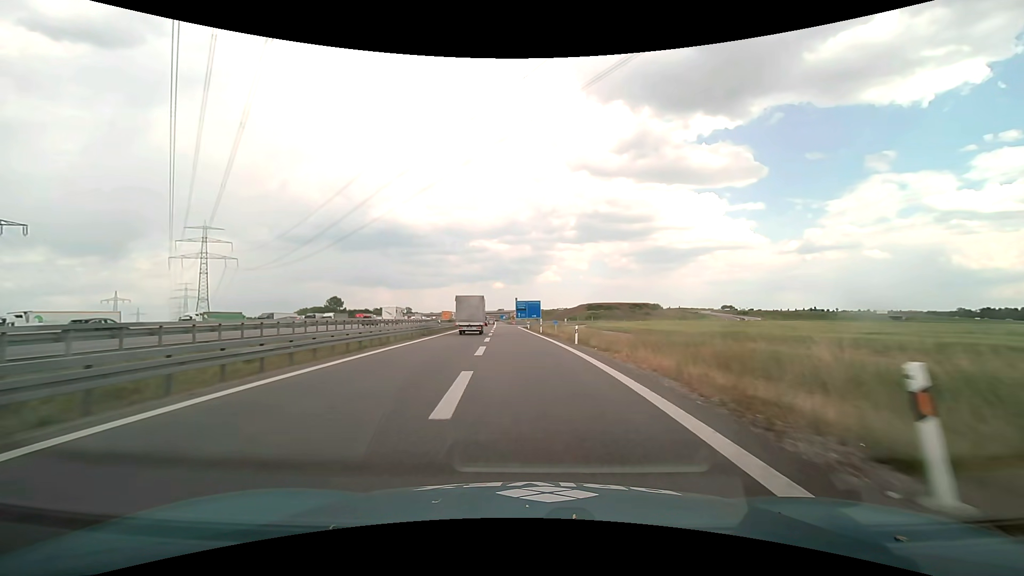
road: motorway_link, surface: asphalt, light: Day
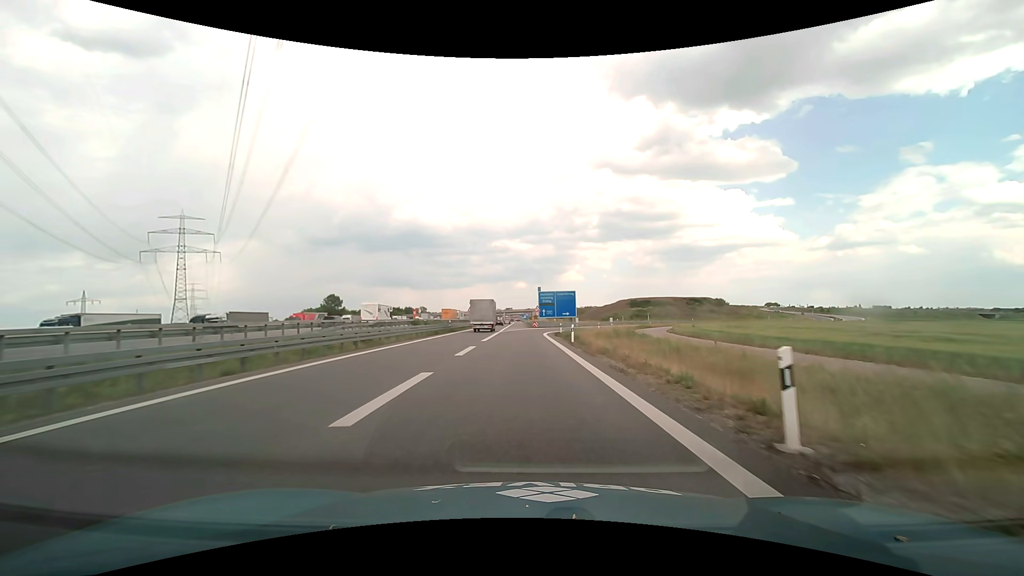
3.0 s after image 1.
(-1.2, +47.7) m; -3°
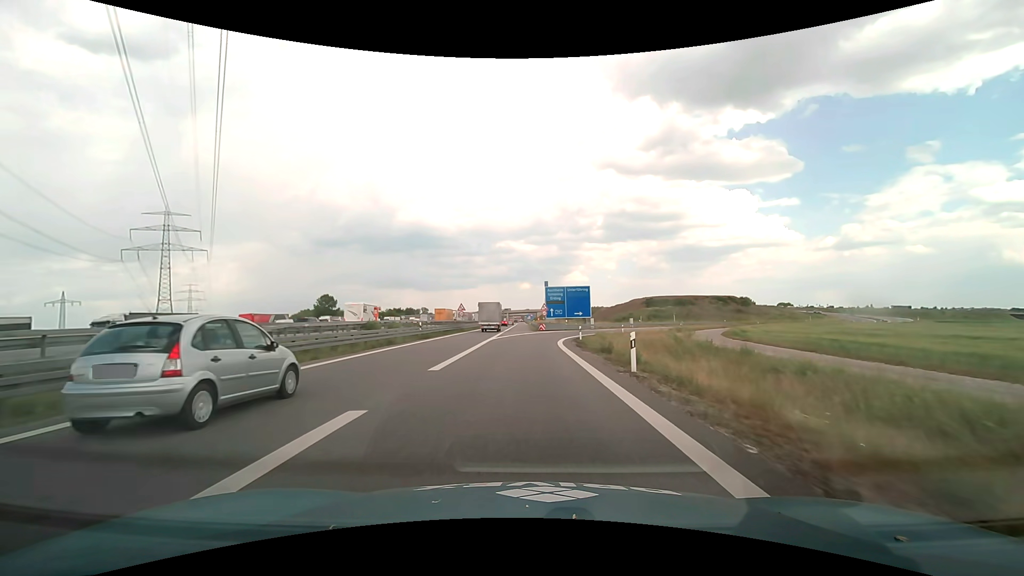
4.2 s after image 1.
(-0.1, +16.8) m; 0°
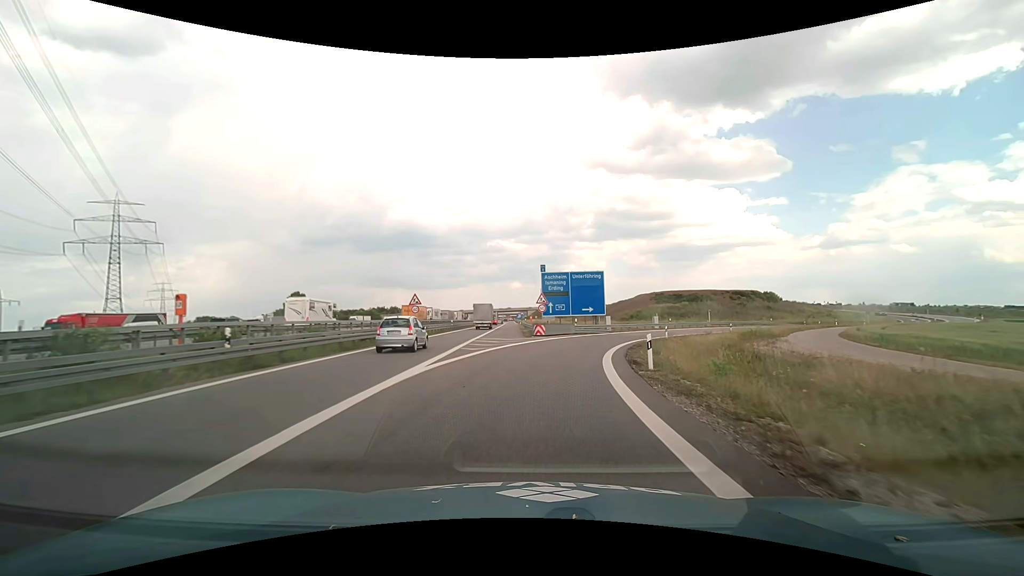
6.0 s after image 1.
(0.0, +23.7) m; +1°
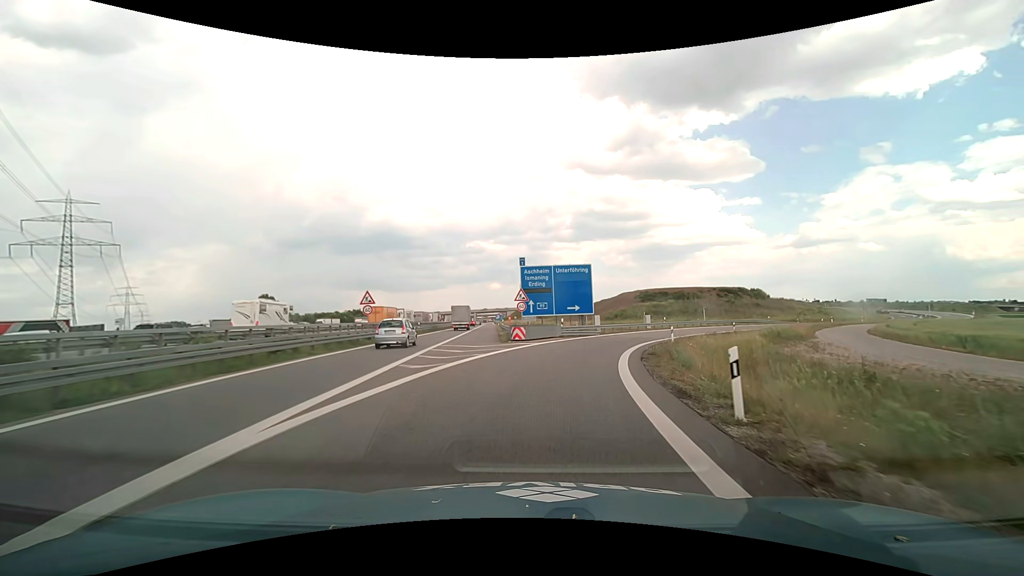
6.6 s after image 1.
(+0.1, +7.6) m; +2°
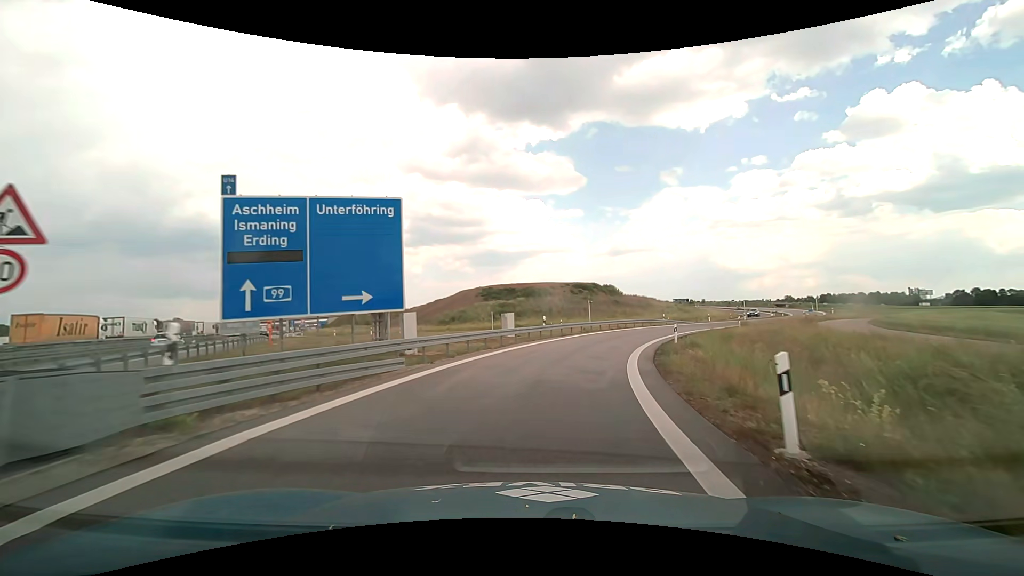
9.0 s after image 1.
(+4.5, +29.2) m; +19°
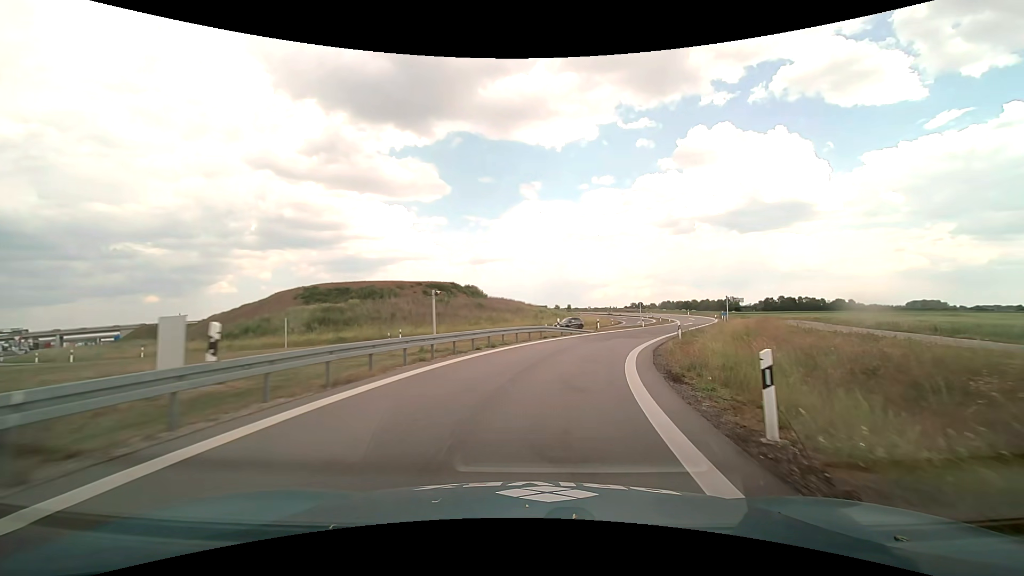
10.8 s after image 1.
(+3.0, +22.4) m; +16°
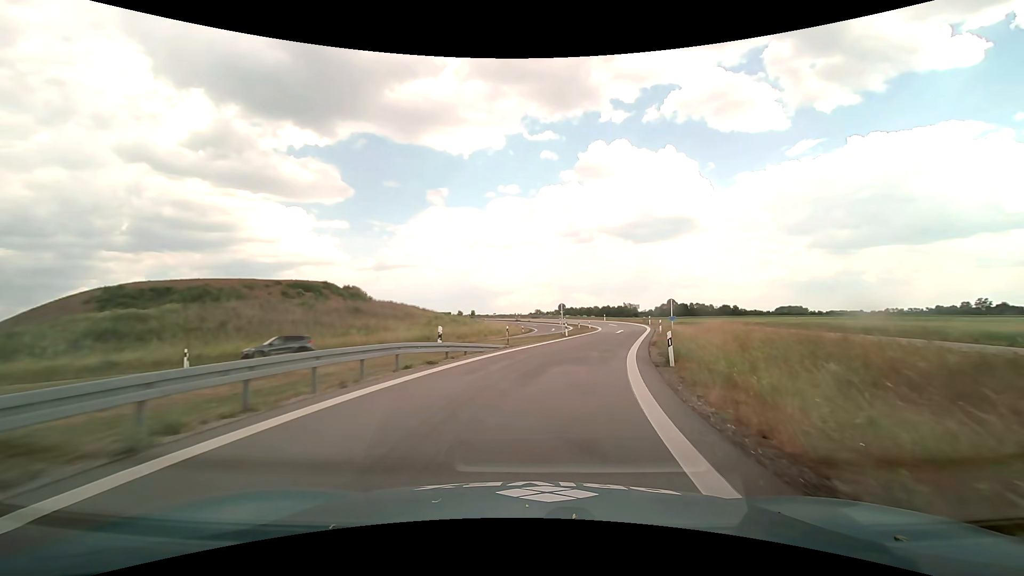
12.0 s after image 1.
(+1.4, +15.6) m; +11°
(+1, +10) (+2, +20) (+5, +30) (+7, +39) (+10, +49) (+12, +59) (+13, +69) (+13, +79) (+11, +89) (+9, +98) m
